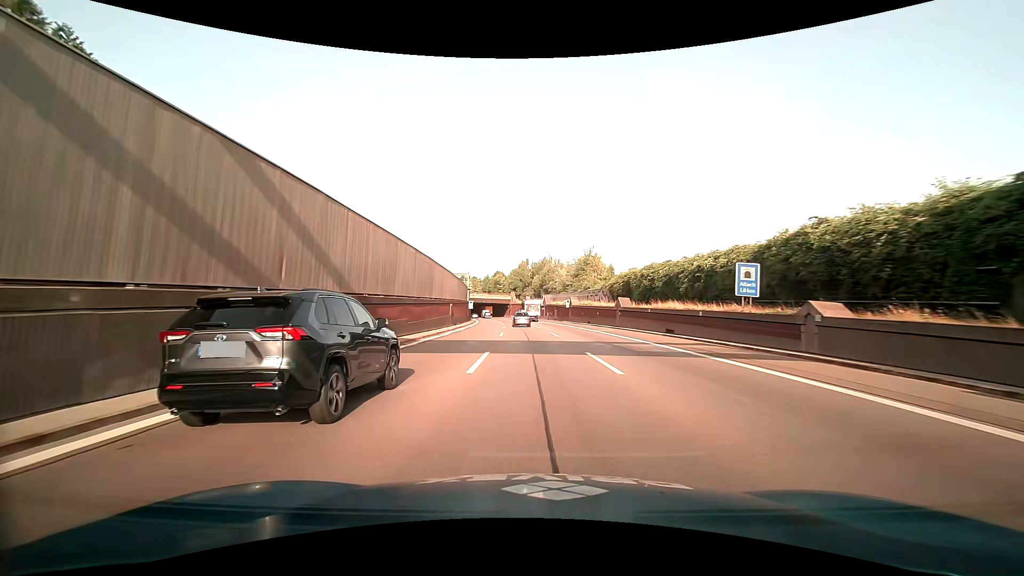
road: motorway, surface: asphalt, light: Day
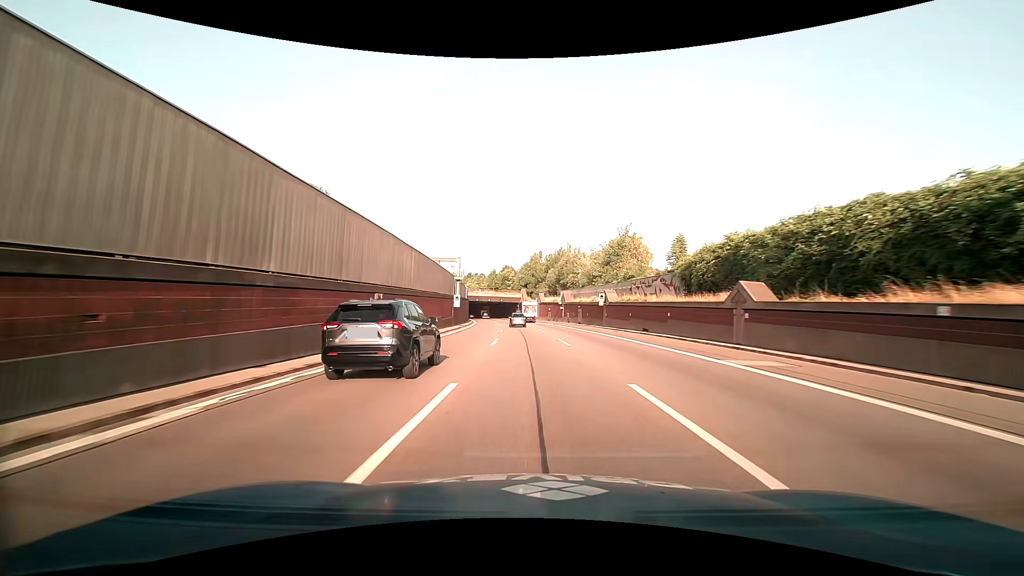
(-0.4, +25.5) m; -2°
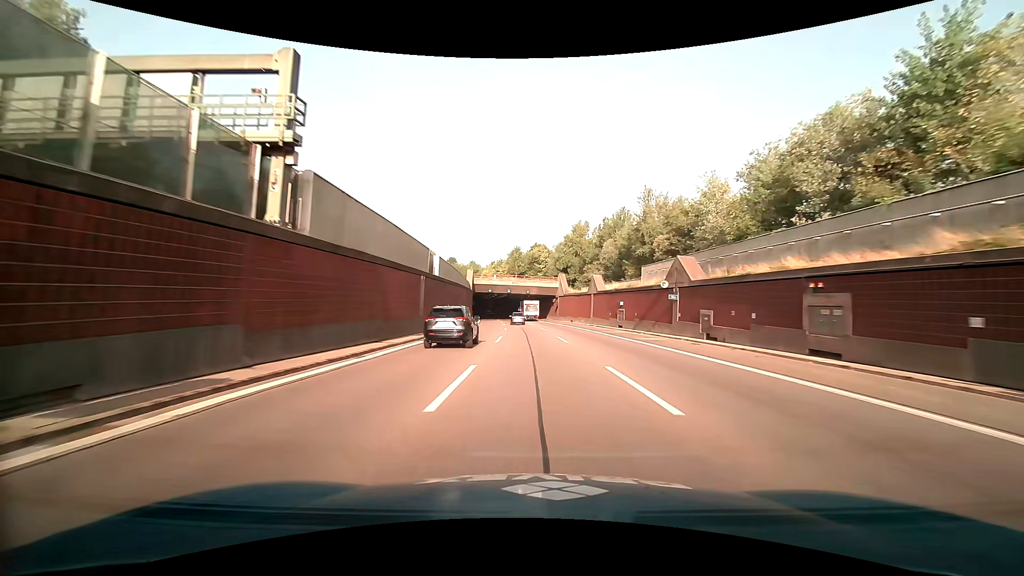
(-1.7, +51.4) m; -4°
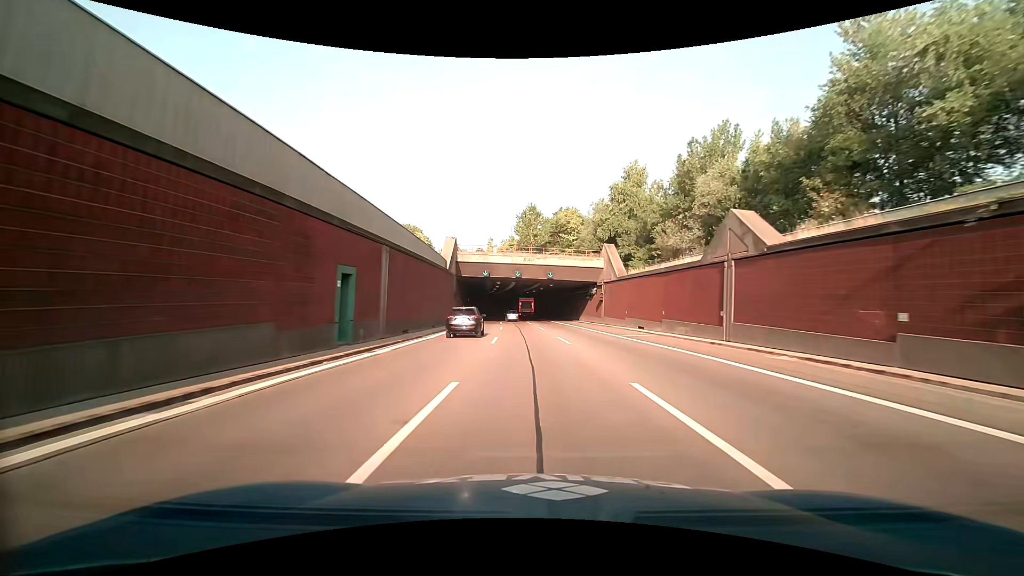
(-0.8, +38.7) m; -2°
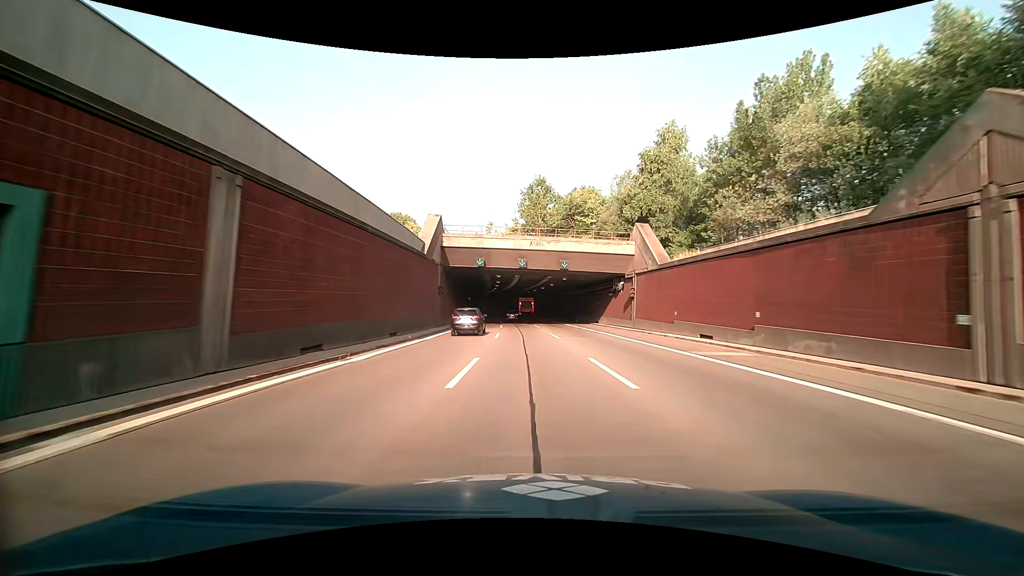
(-0.1, +12.7) m; -1°
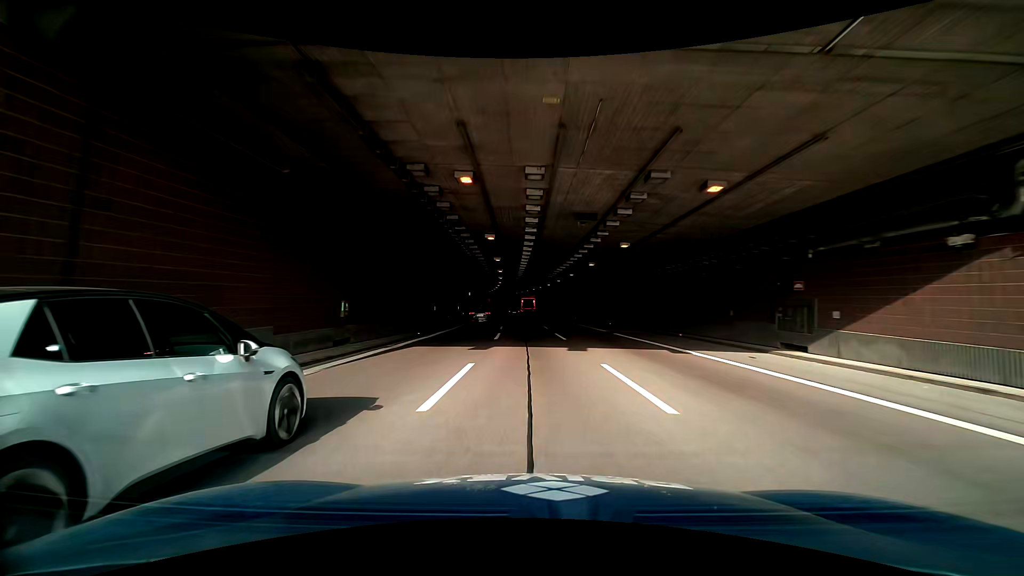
(-0.9, +38.1) m; -3°
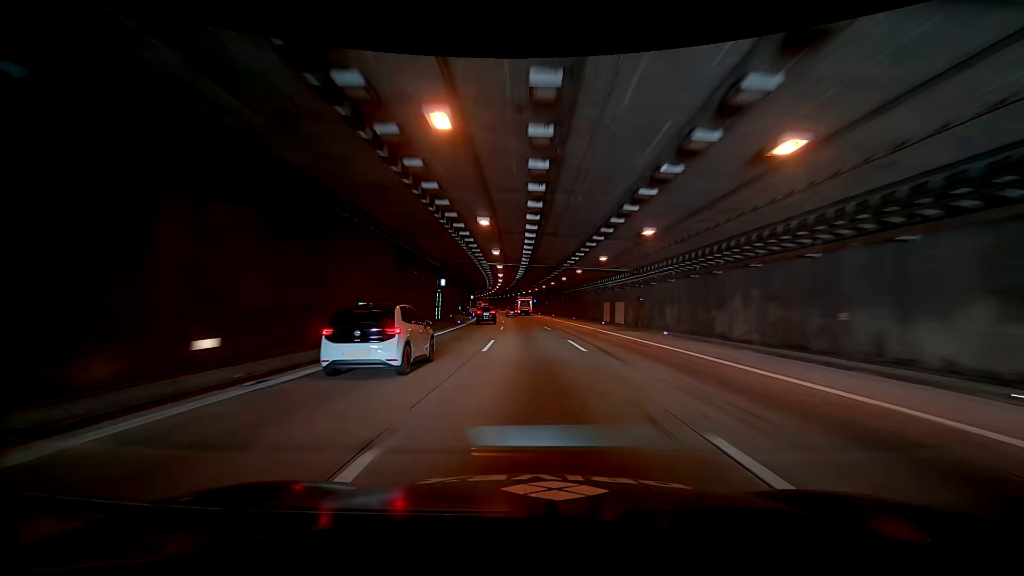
(-0.4, +38.1) m; -2°
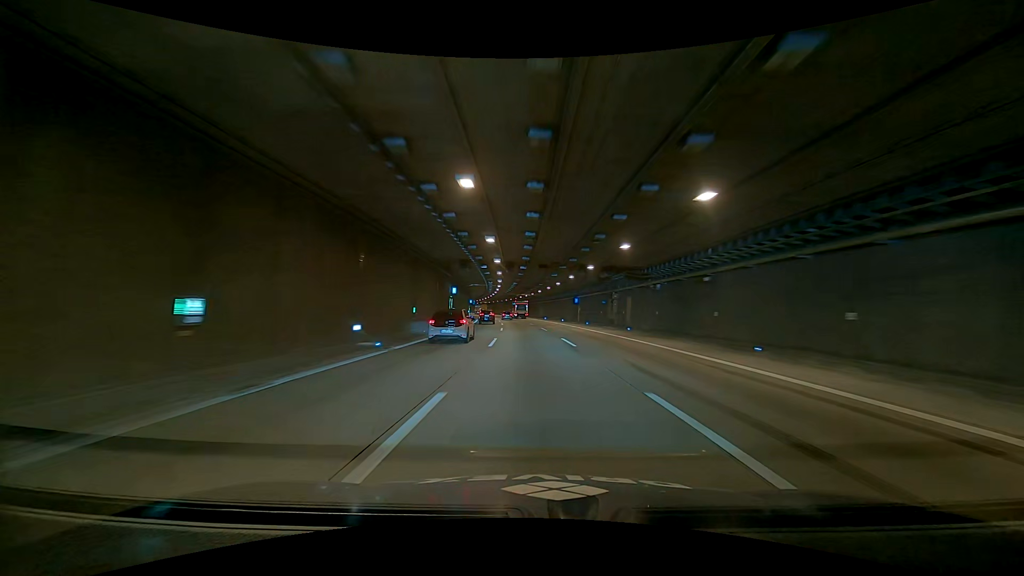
(-0.2, +51.1) m; +2°
